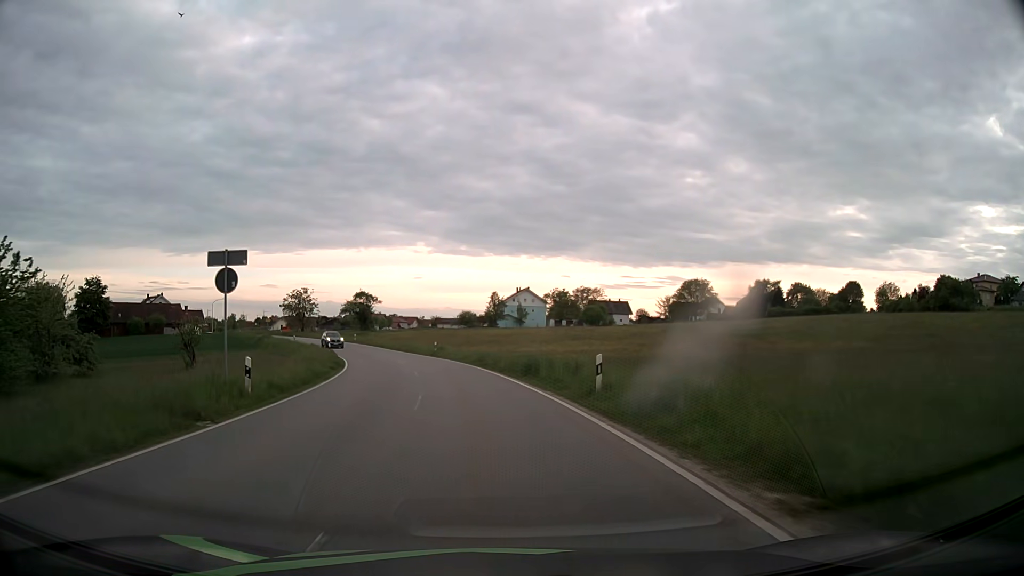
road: tertiary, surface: asphalt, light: Day
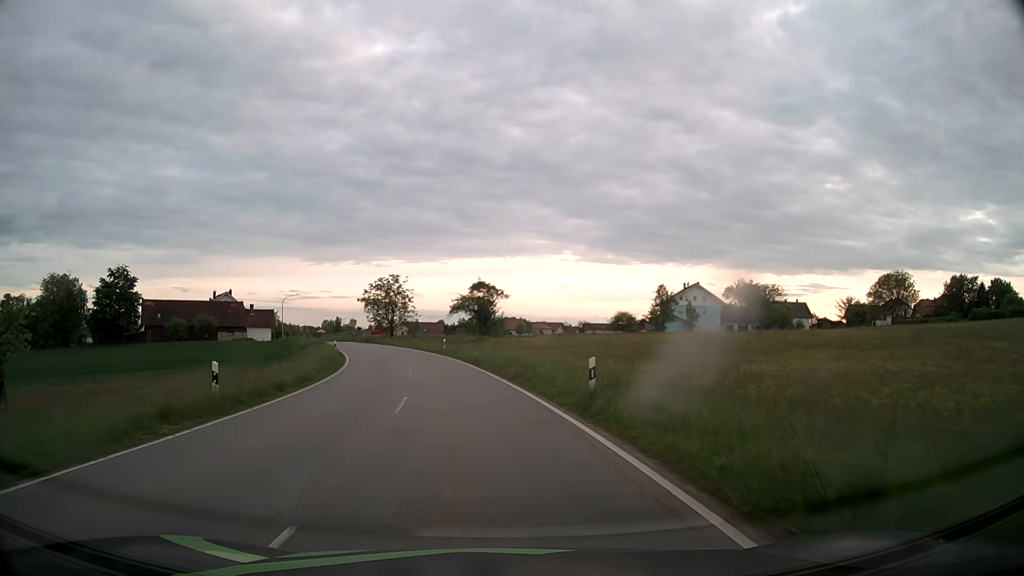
(-3.7, +36.2) m; -12°
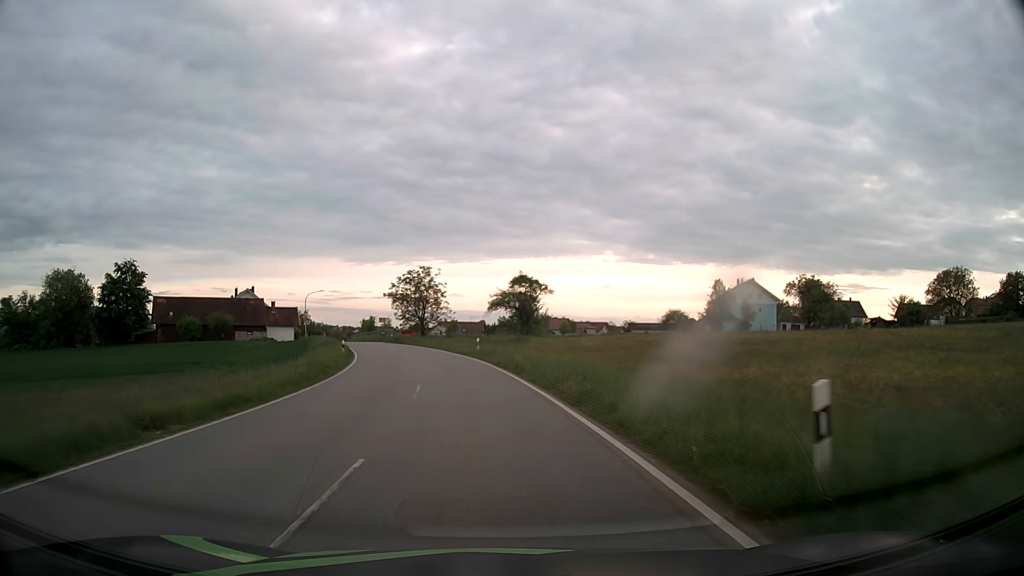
(-0.3, +9.1) m; -3°
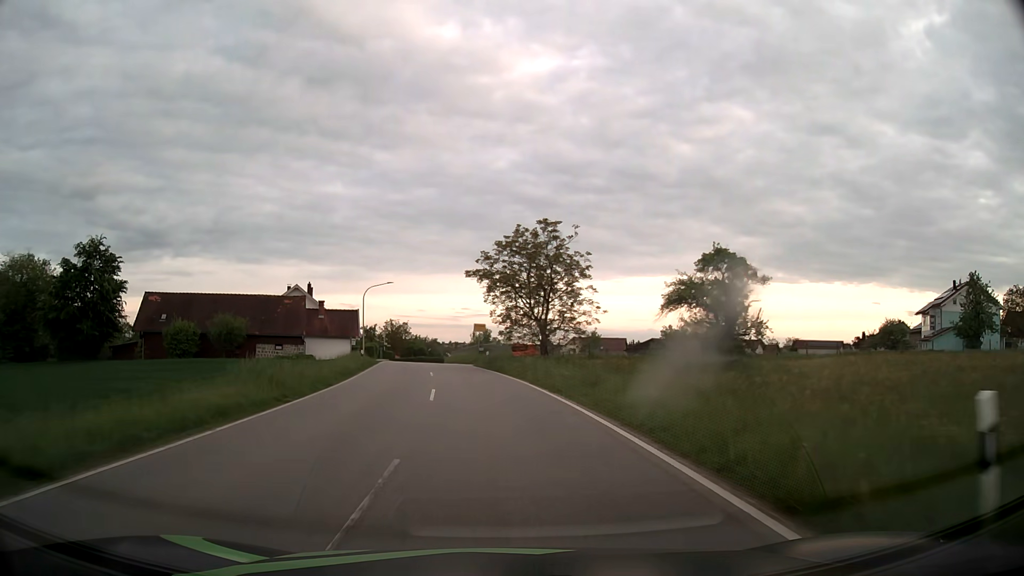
(-3.7, +36.1) m; -11°
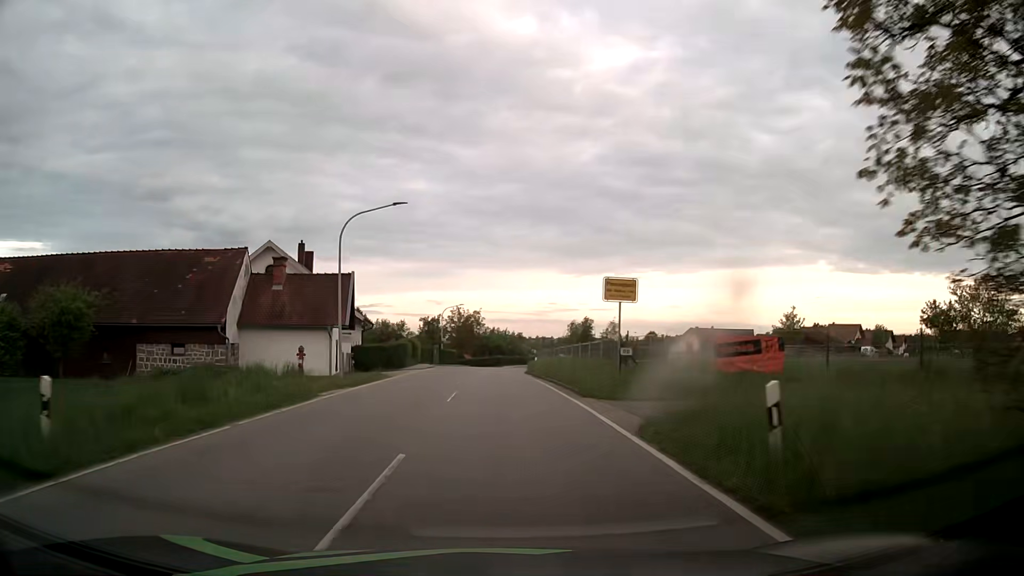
(-2.8, +35.7) m; -8°
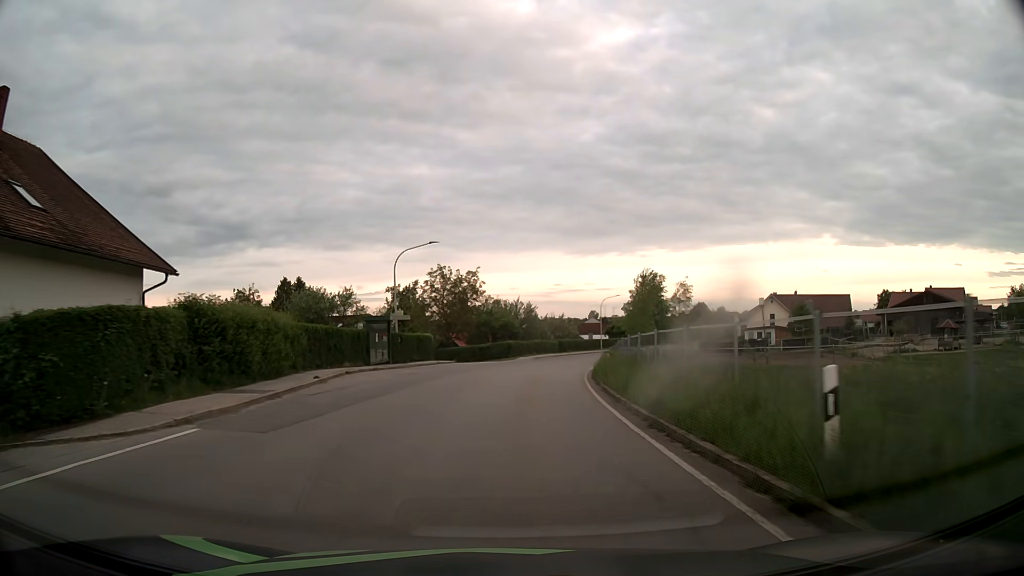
(-0.7, +40.8) m; -1°
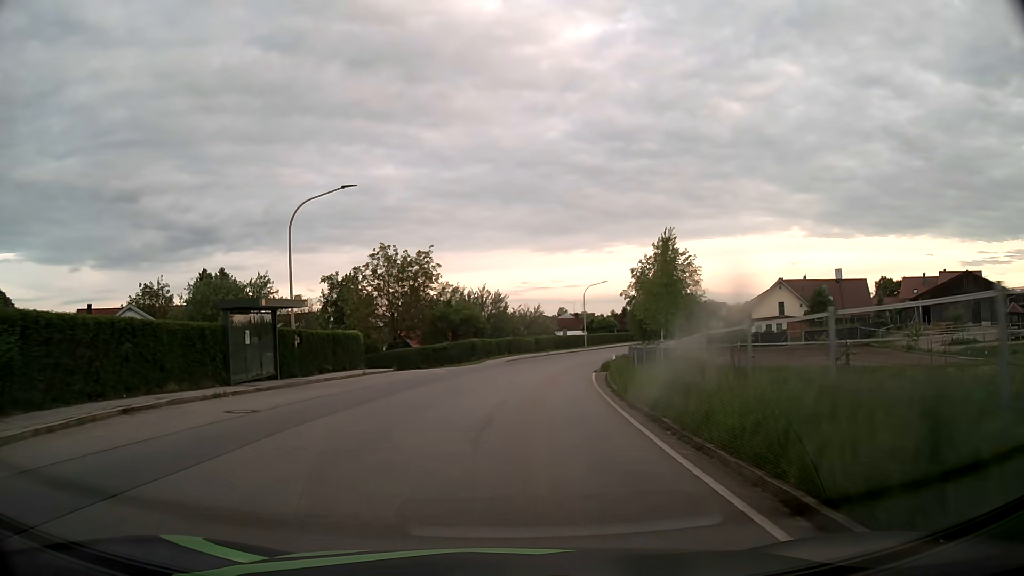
(+0.3, +15.2) m; +2°
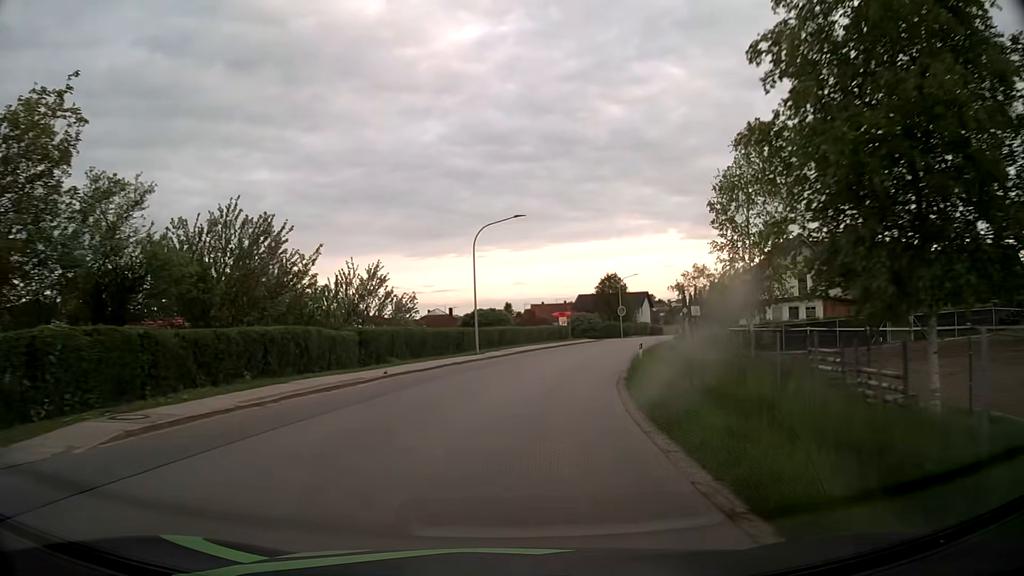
(+3.1, +38.3) m; +11°
